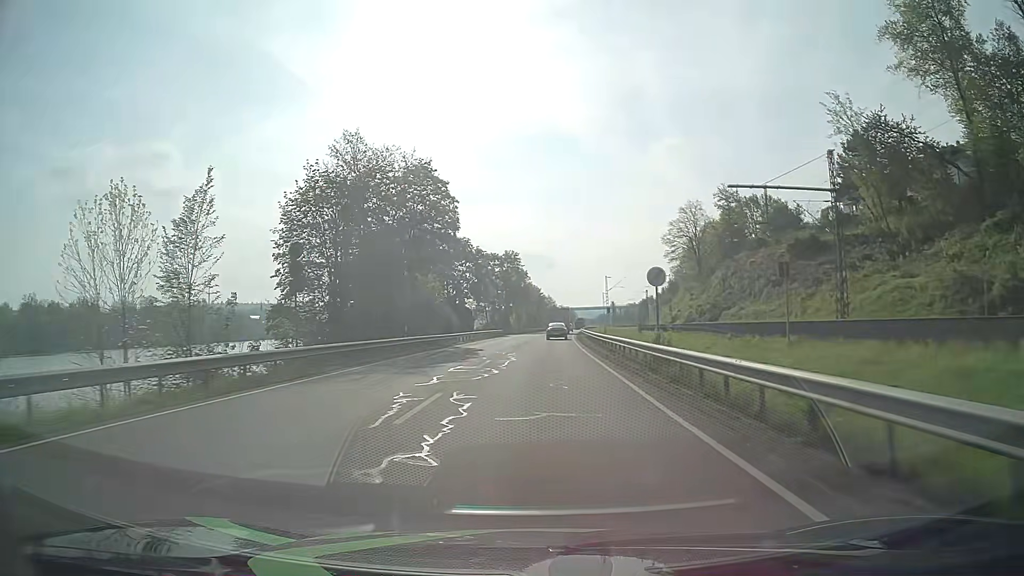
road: primary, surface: asphalt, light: Day
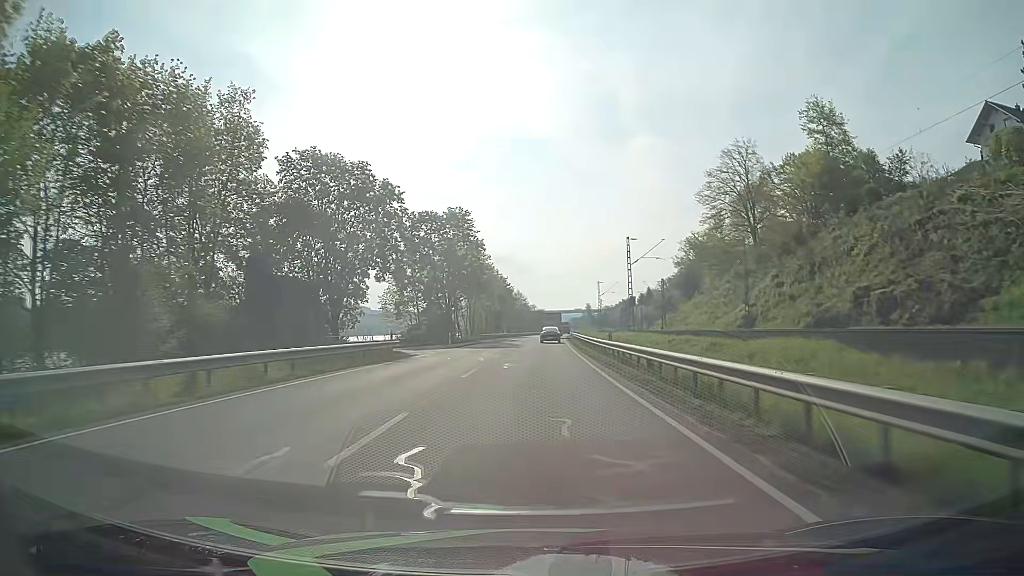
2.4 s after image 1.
(+1.1, +50.4) m; +3°
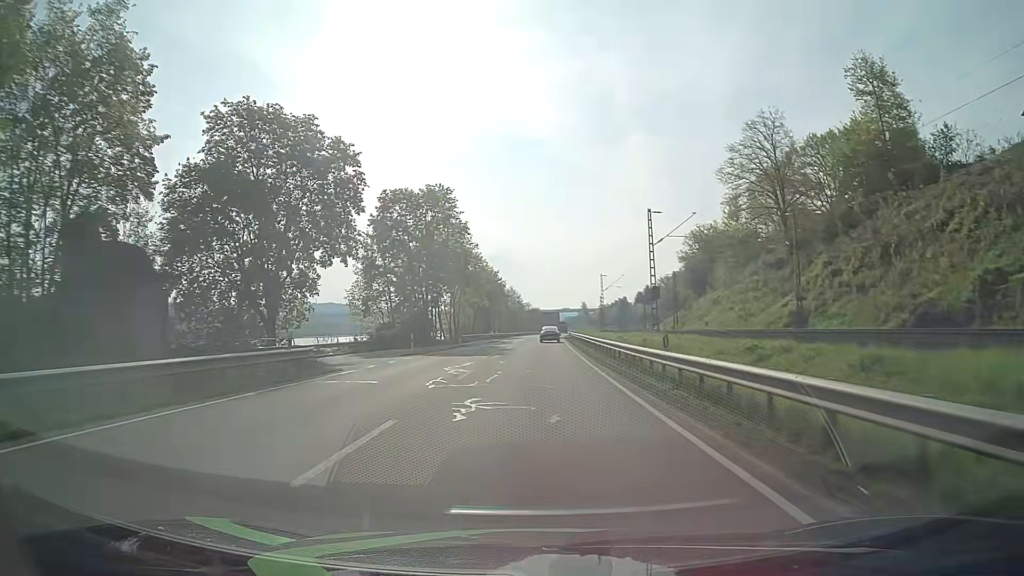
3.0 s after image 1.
(0.0, +12.9) m; 0°
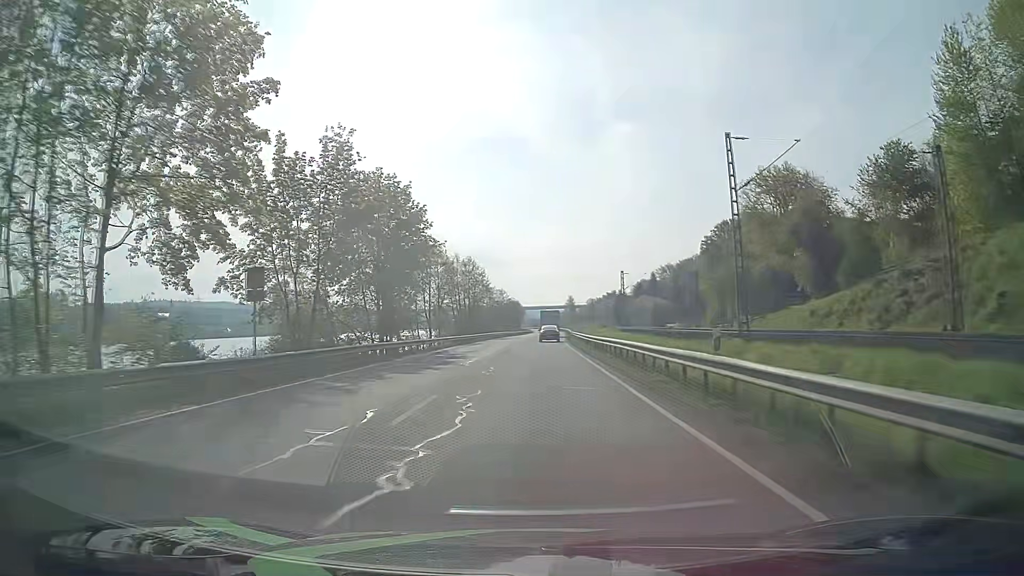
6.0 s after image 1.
(+1.2, +68.5) m; +2°
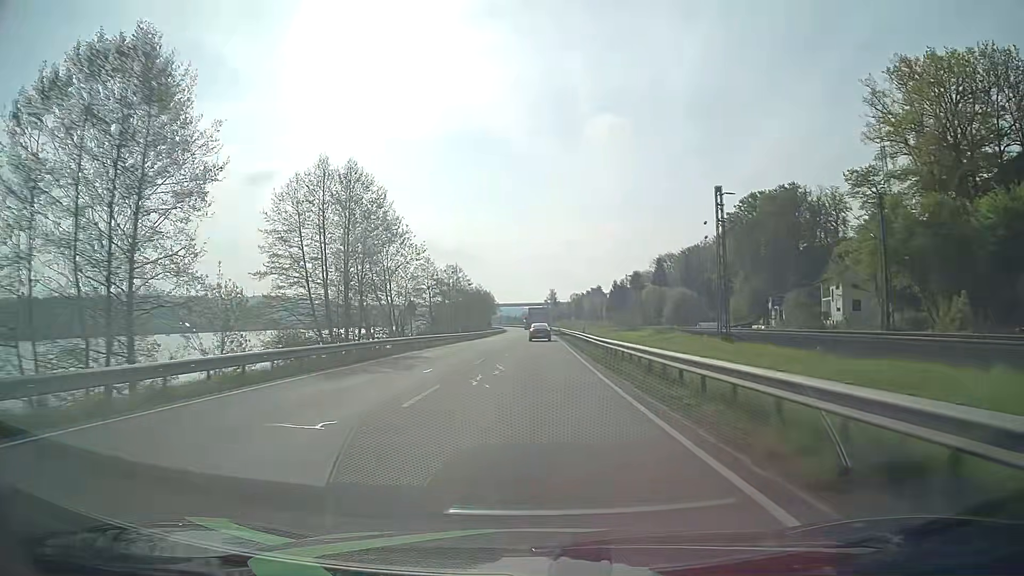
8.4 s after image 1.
(+0.8, +57.3) m; +2°
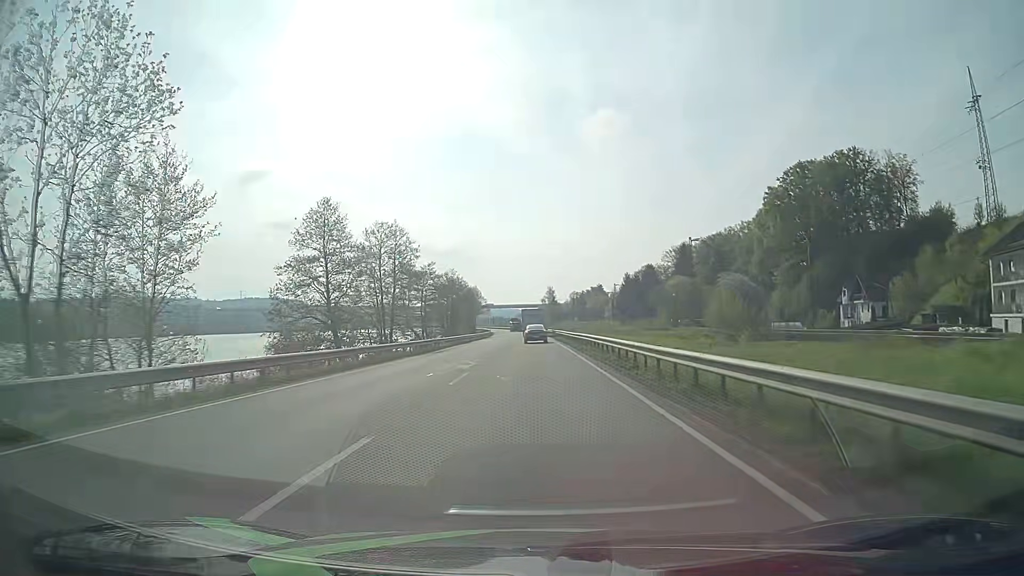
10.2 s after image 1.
(+0.2, +43.0) m; 0°
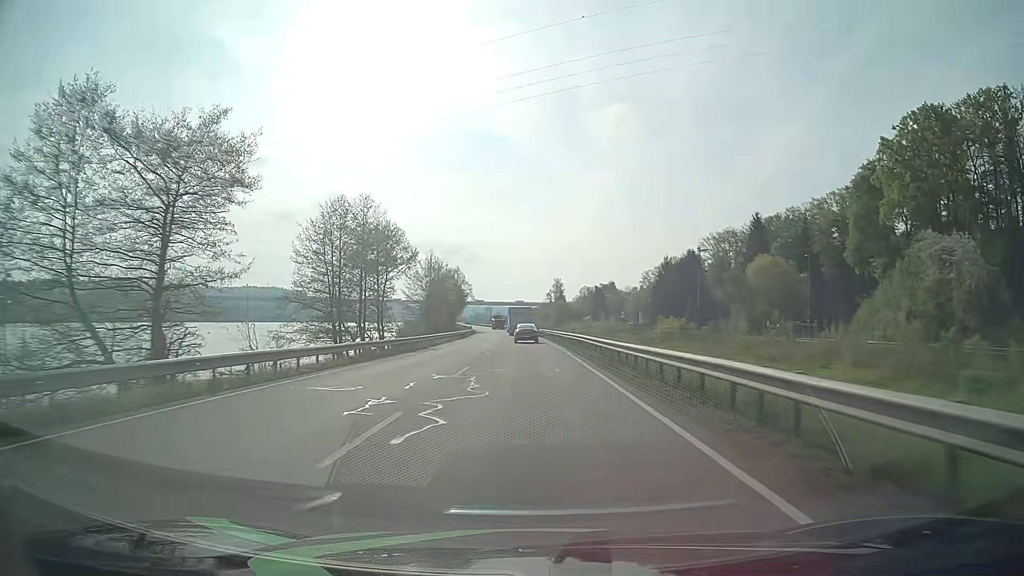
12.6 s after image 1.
(0.0, +57.5) m; 0°
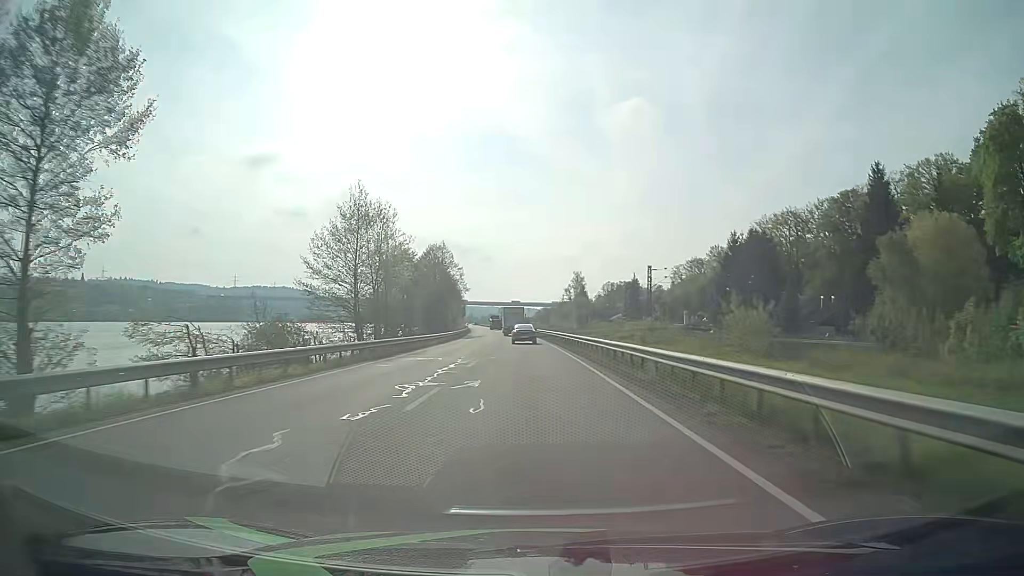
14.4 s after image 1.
(-0.4, +43.4) m; -1°
(0, +10) (0, +20) (0, +30) (-1, +40) (-1, +50) (-1, +60) (-2, +70) (-2, +80) (-3, +90) (-3, +100) m
